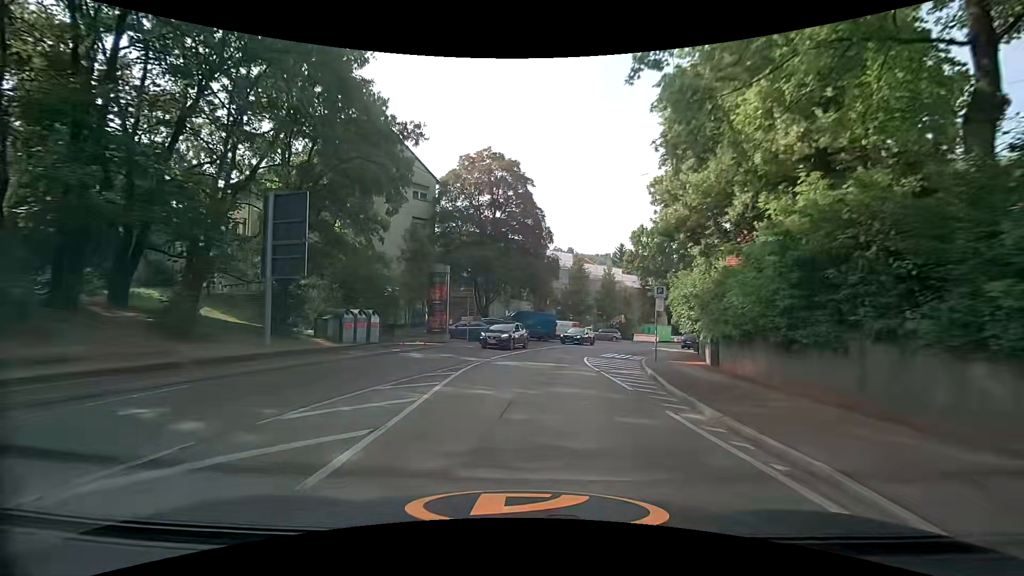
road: secondary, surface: asphalt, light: Day
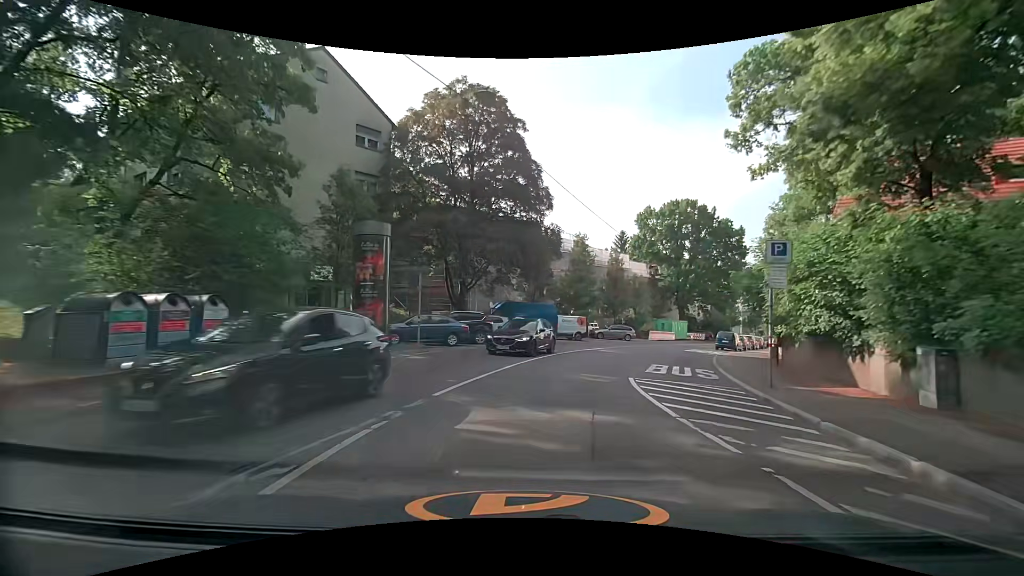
(+0.1, +12.3) m; +1°
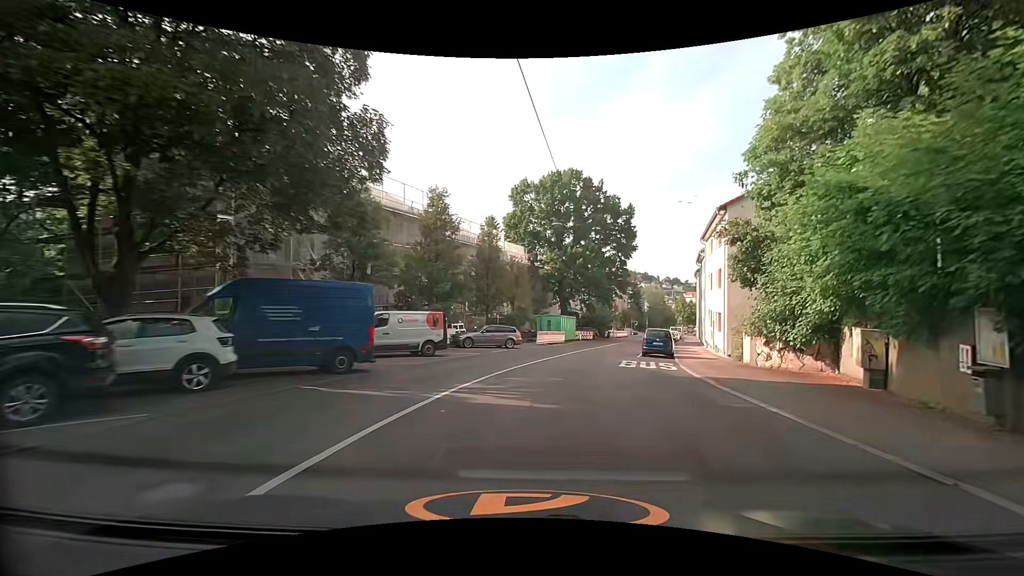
(+2.1, +18.0) m; +16°
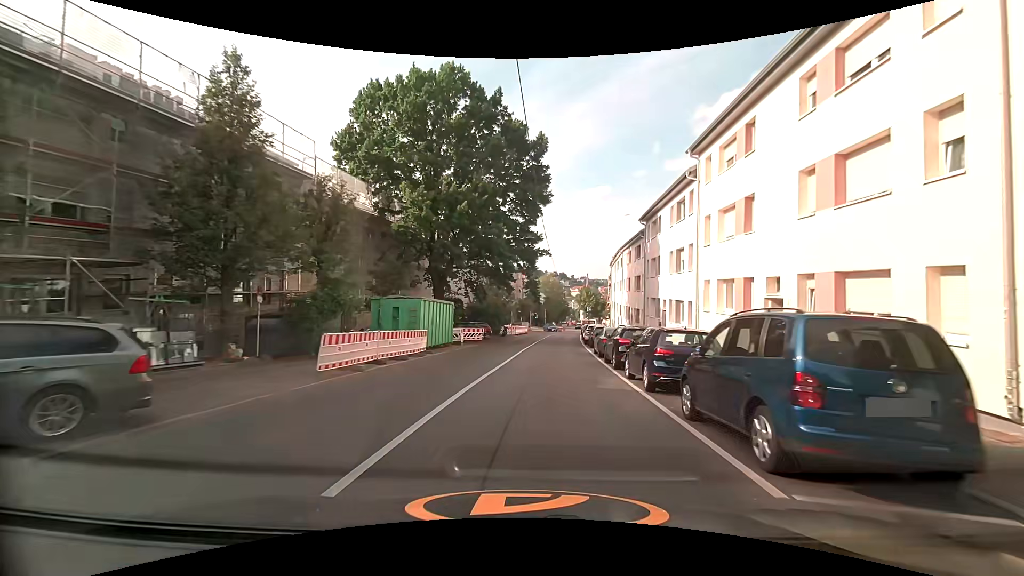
(+2.4, +24.1) m; +12°
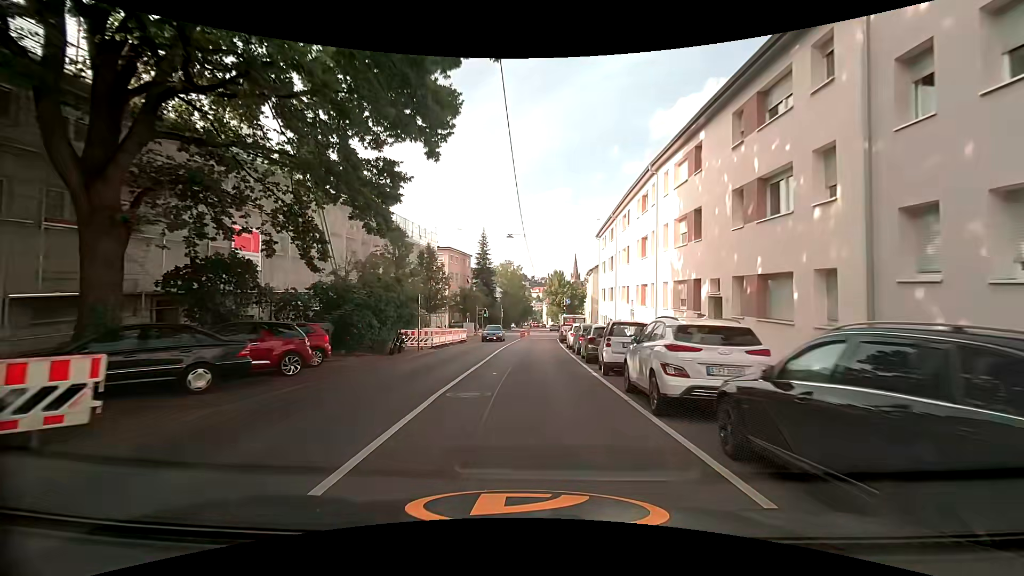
(+1.4, +30.4) m; +4°
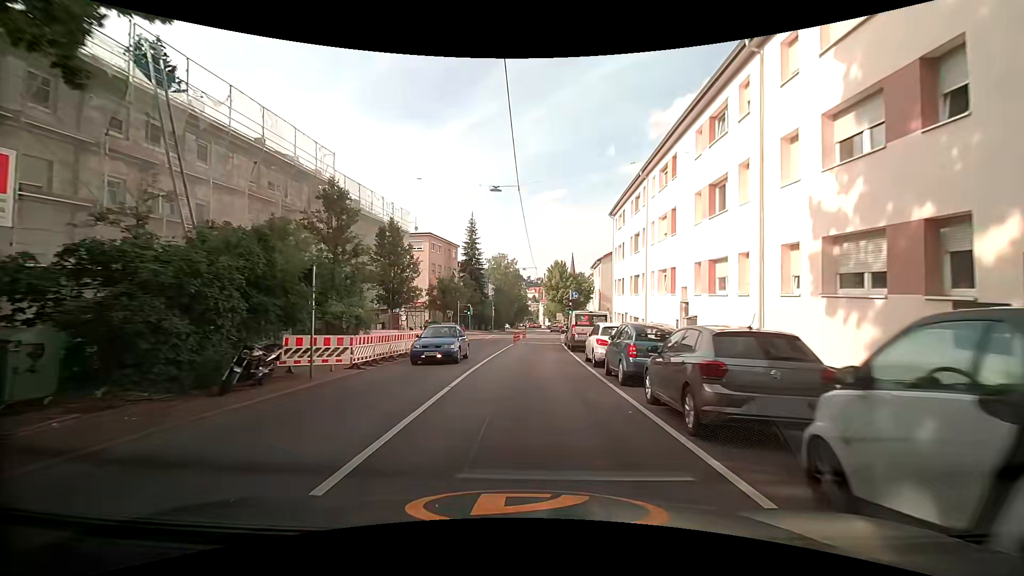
(+0.1, +12.2) m; +1°
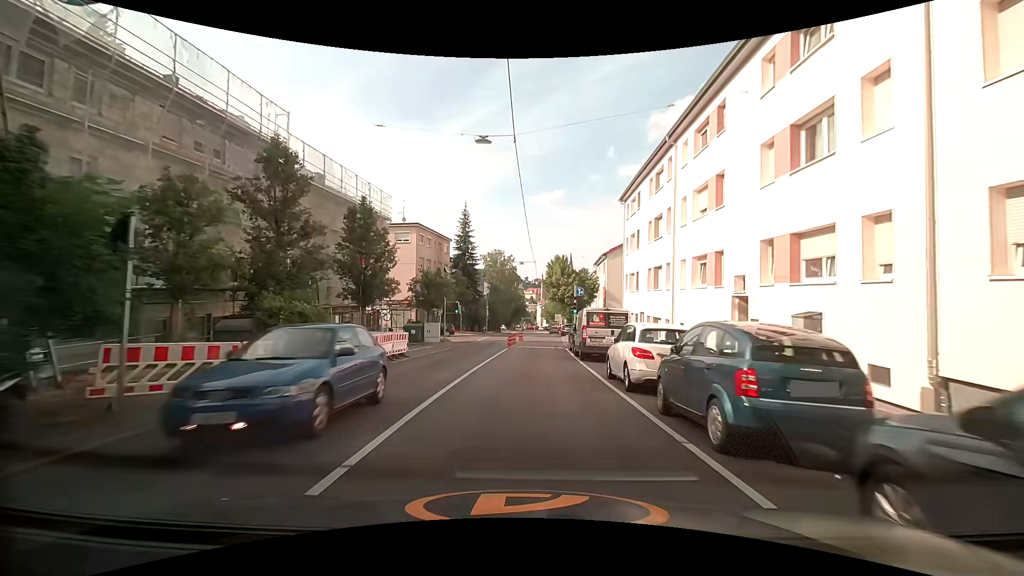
(-0.1, +6.1) m; -1°
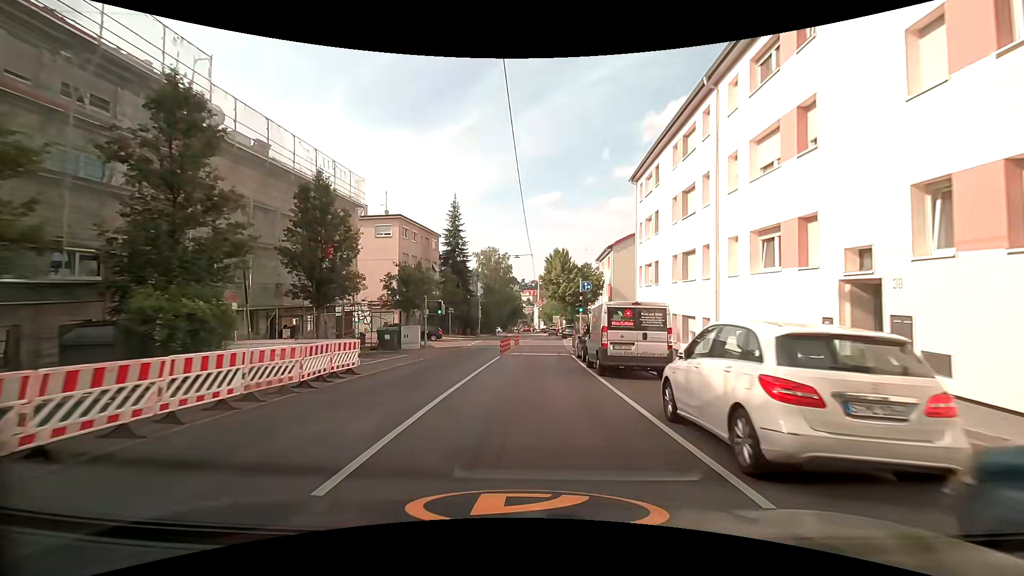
(+0.1, +6.1) m; +1°
(0, +10) (0, +20) (+1, +30) (+1, +40) (+2, +50) (+2, +60) (+3, +70) (+4, +80) (+5, +90) (+5, +100) m
